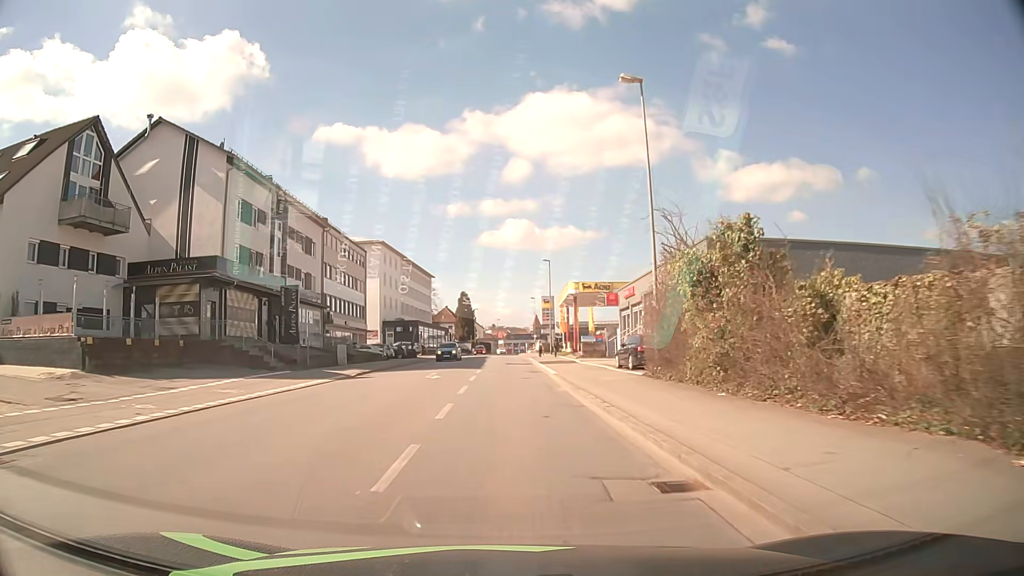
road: tertiary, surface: asphalt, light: Day
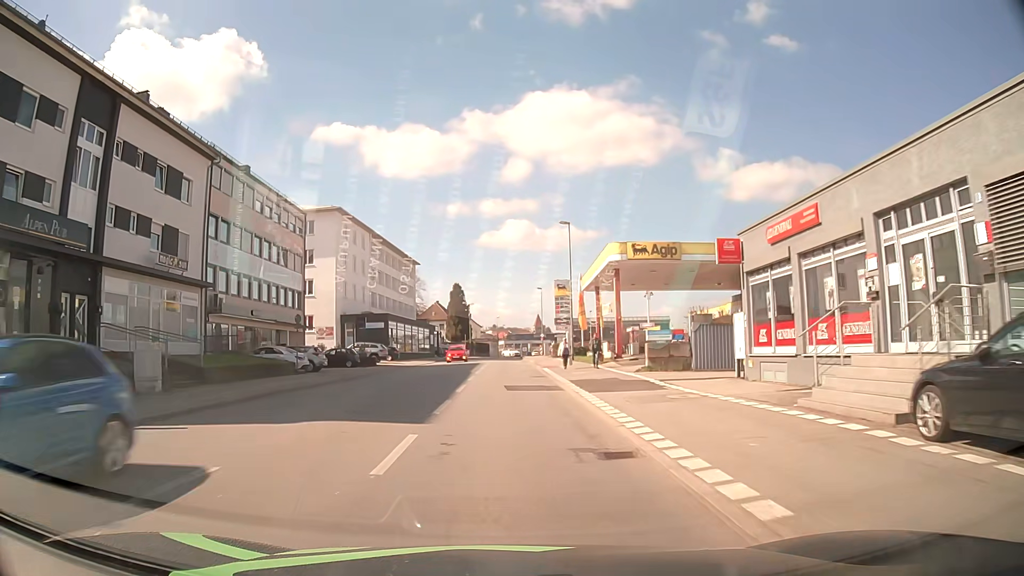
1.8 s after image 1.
(+0.1, +23.2) m; 0°
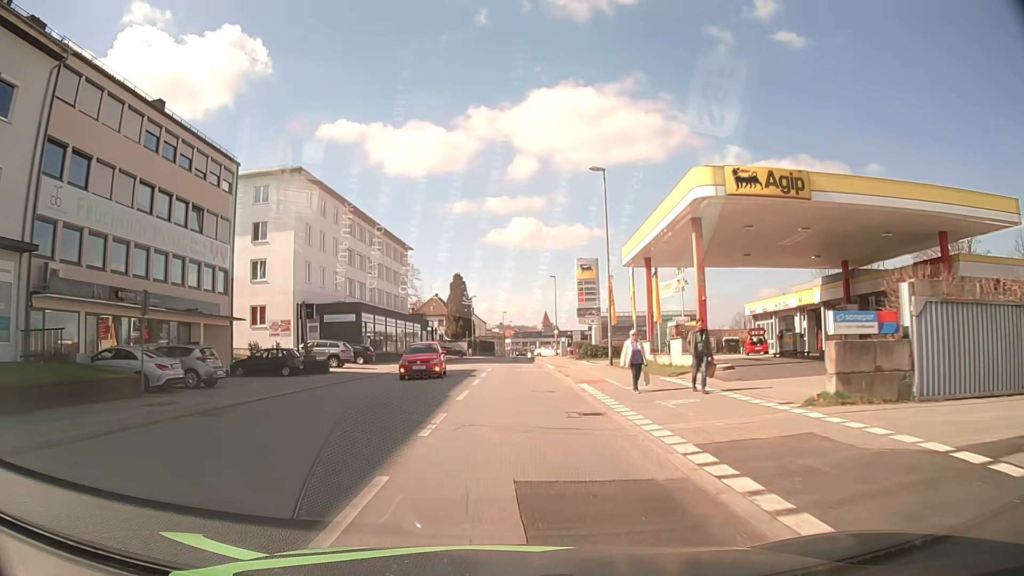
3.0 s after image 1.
(-0.1, +15.3) m; -1°
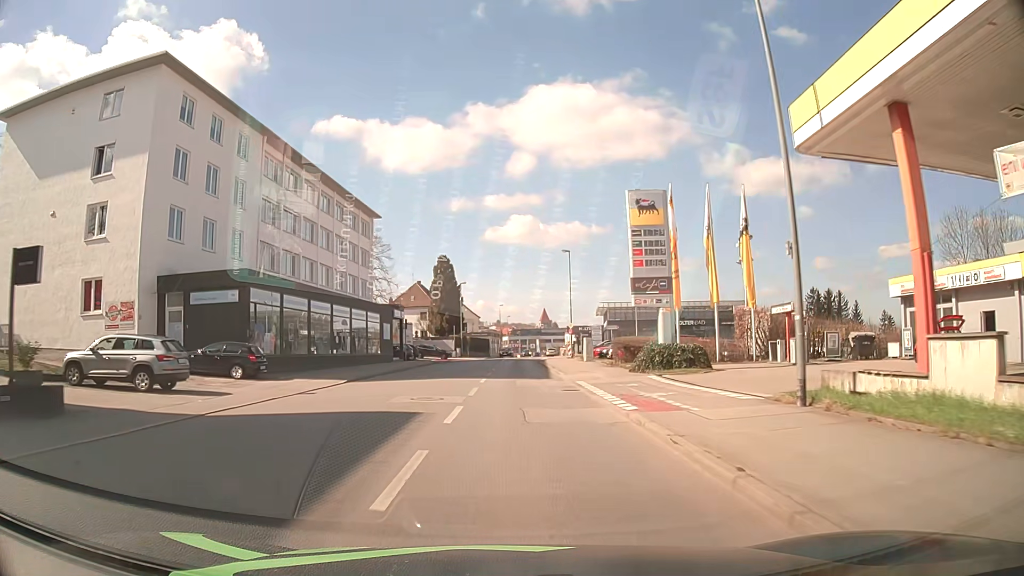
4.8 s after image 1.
(+0.1, +22.6) m; +1°
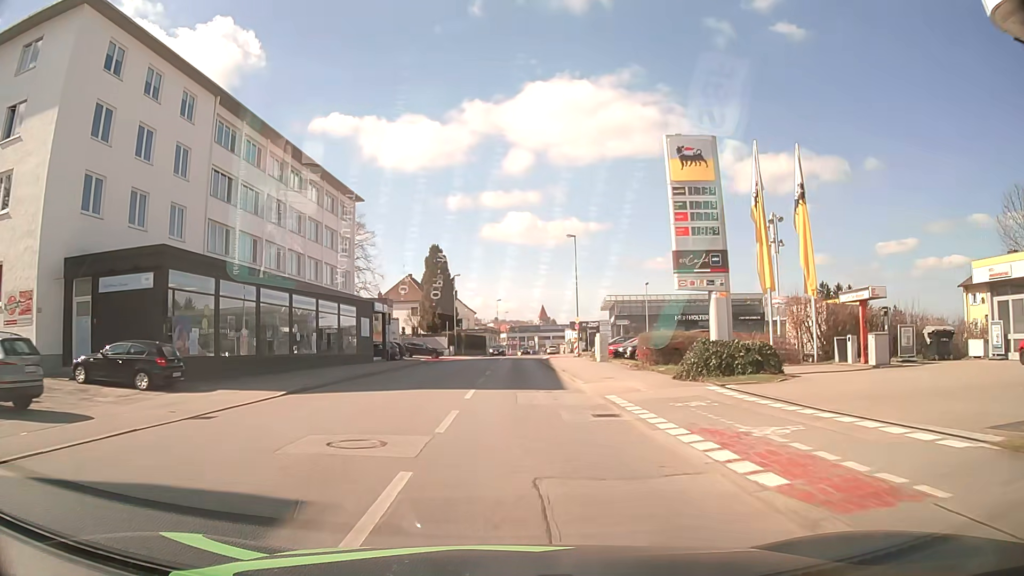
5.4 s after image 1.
(0.0, +7.4) m; 0°
